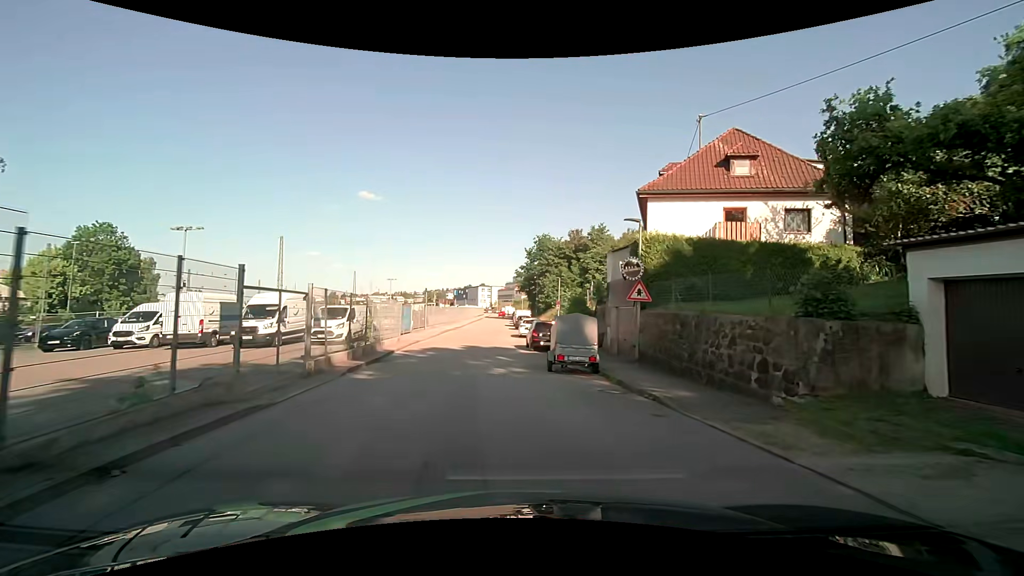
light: Day
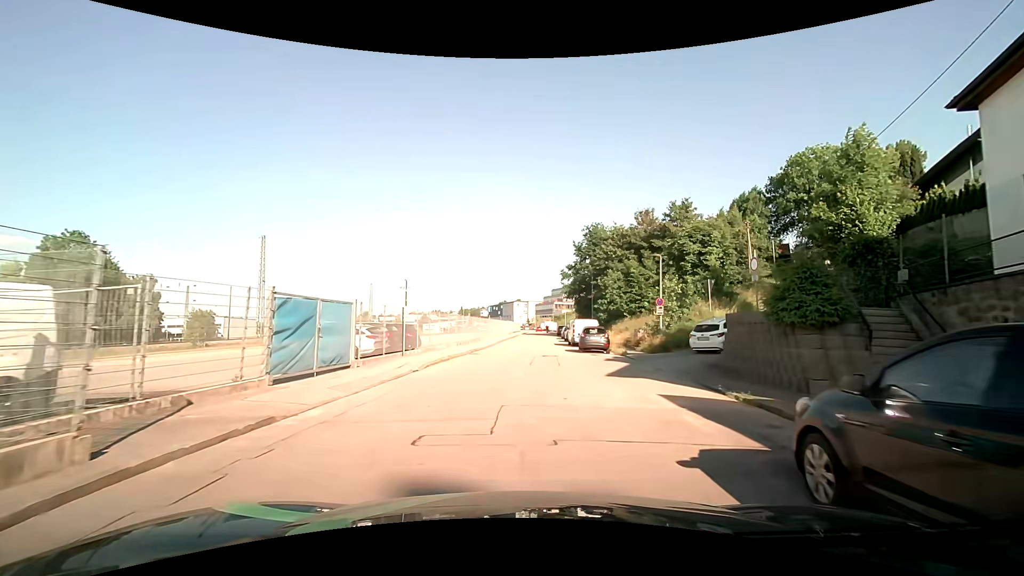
(-1.6, +22.5) m; -5°
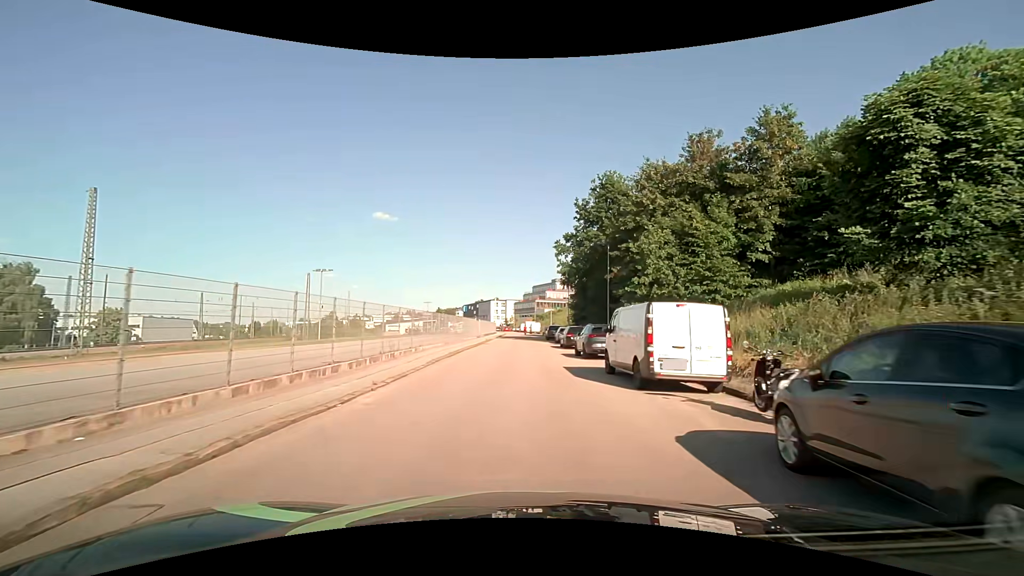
(+0.8, +25.1) m; +3°
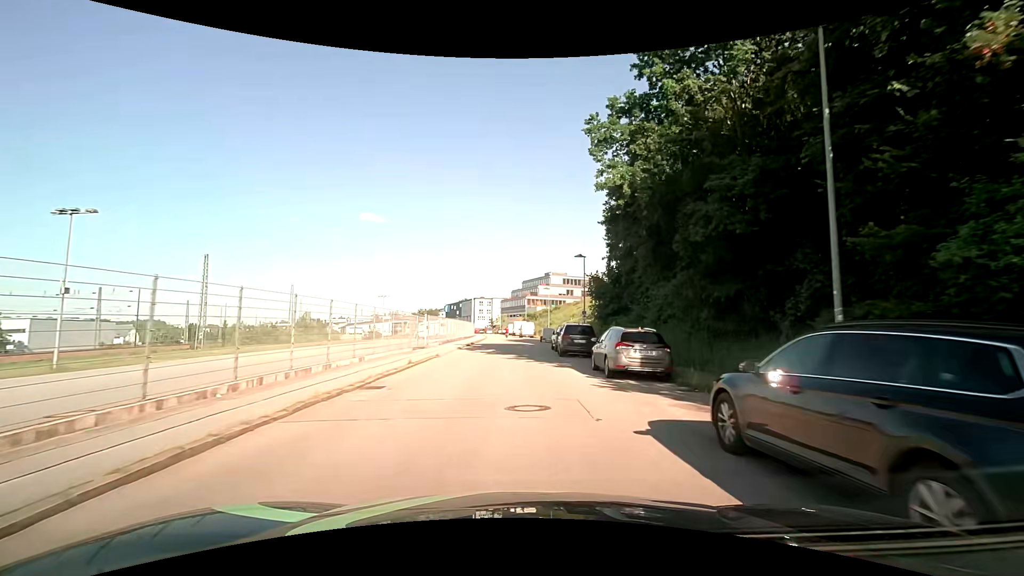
(+0.4, +29.7) m; +1°
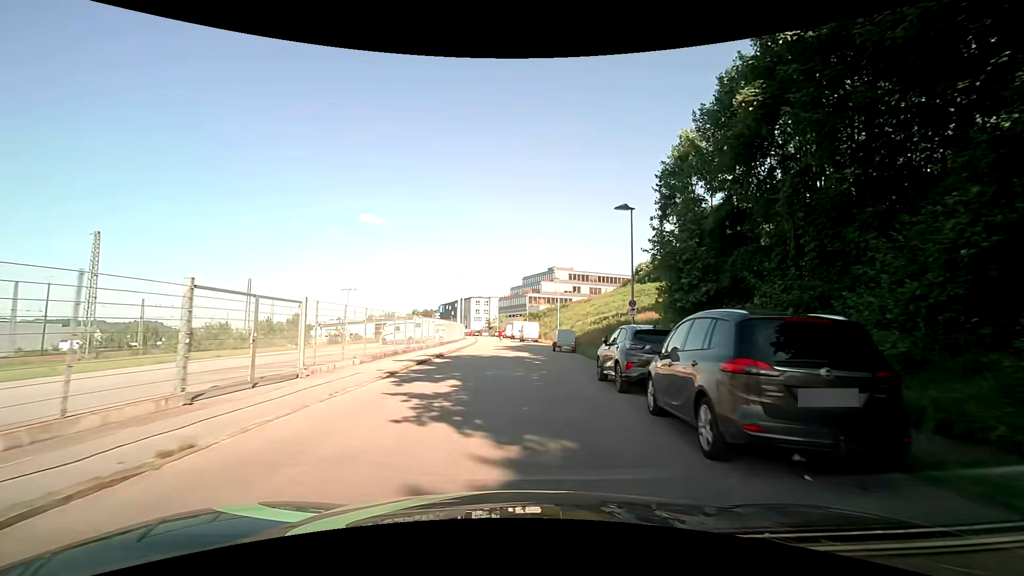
(0.0, +18.9) m; -1°
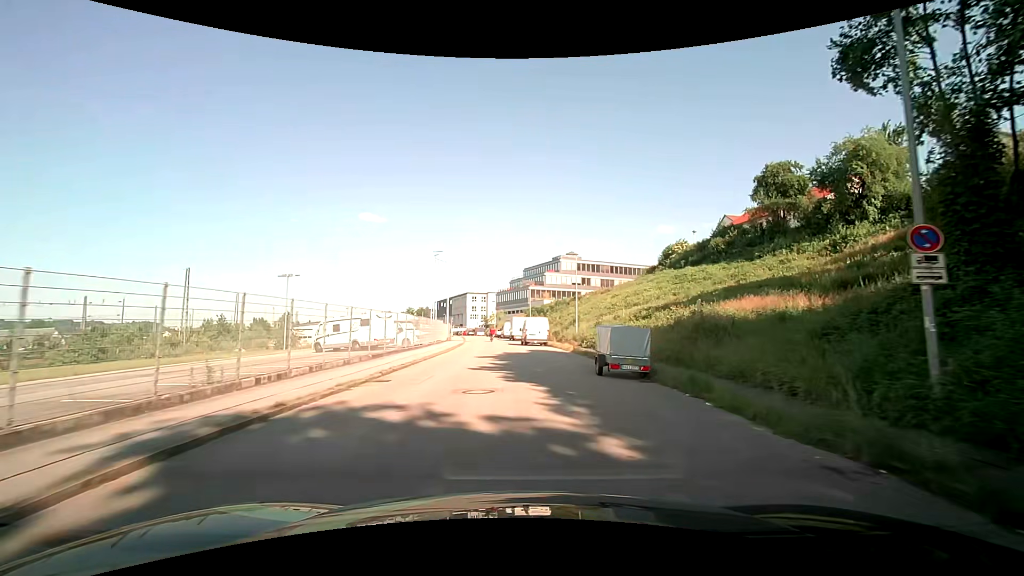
(+0.2, +18.9) m; +1°
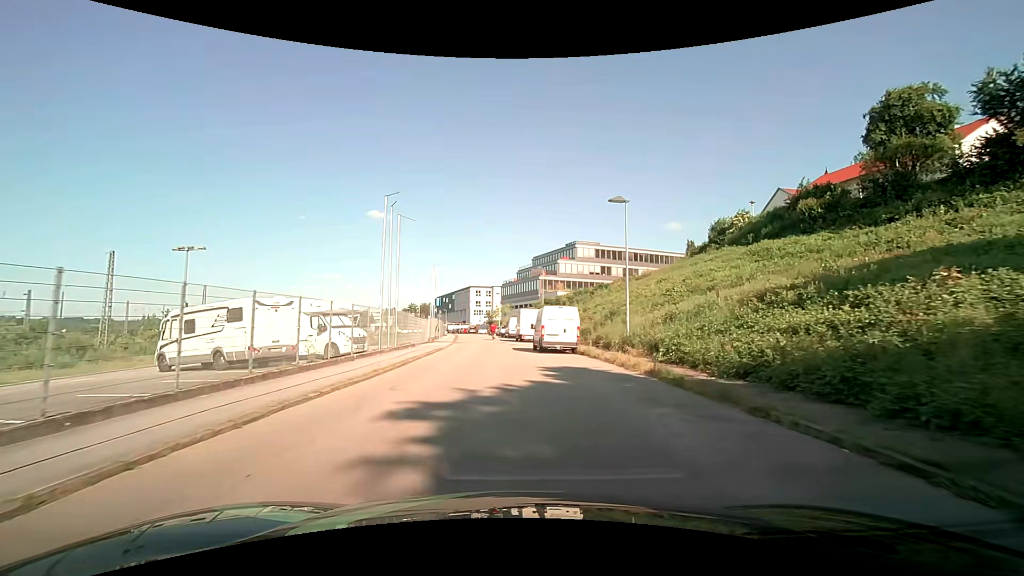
(-0.1, +17.3) m; -1°
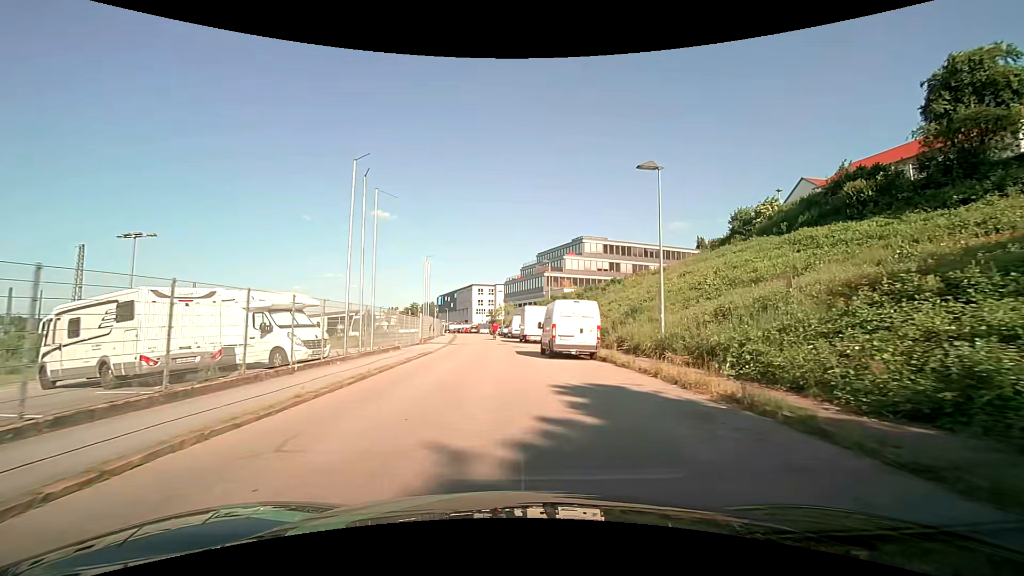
(0.0, +5.4) m; 0°
(0, +10) (-1, +20) (-1, +30) (-2, +40) (-3, +50) (-4, +60) (-5, +70) (-7, +80) (-9, +89) (-11, +99) m
